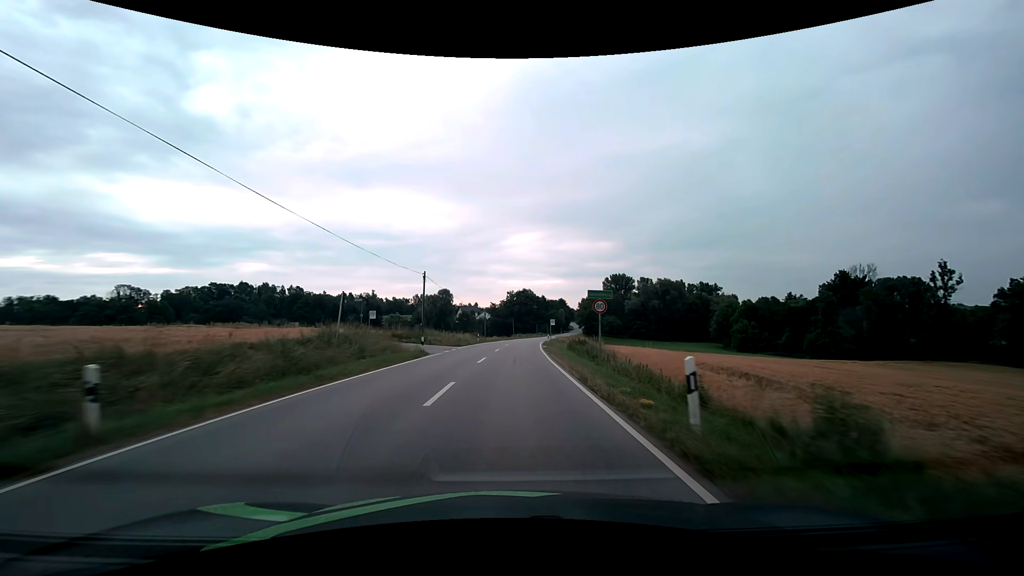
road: secondary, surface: asphalt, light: Day
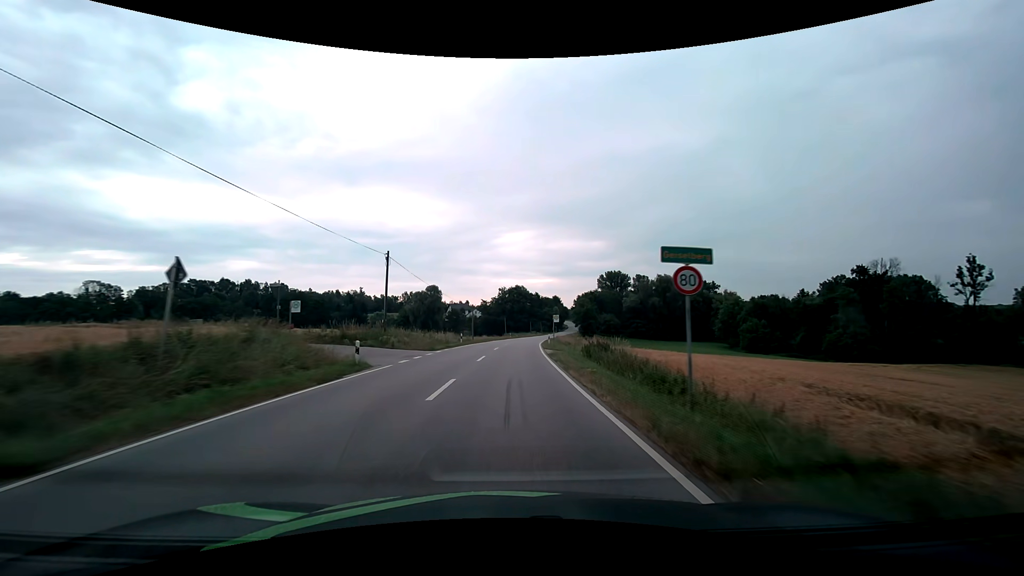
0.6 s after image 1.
(+0.1, +11.4) m; +1°
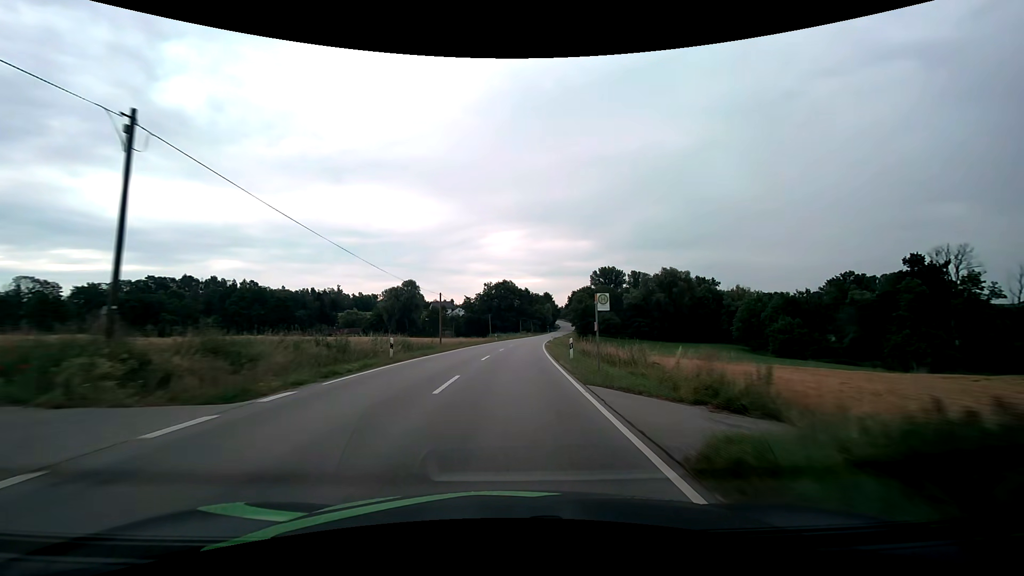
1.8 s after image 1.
(+0.3, +23.2) m; +1°
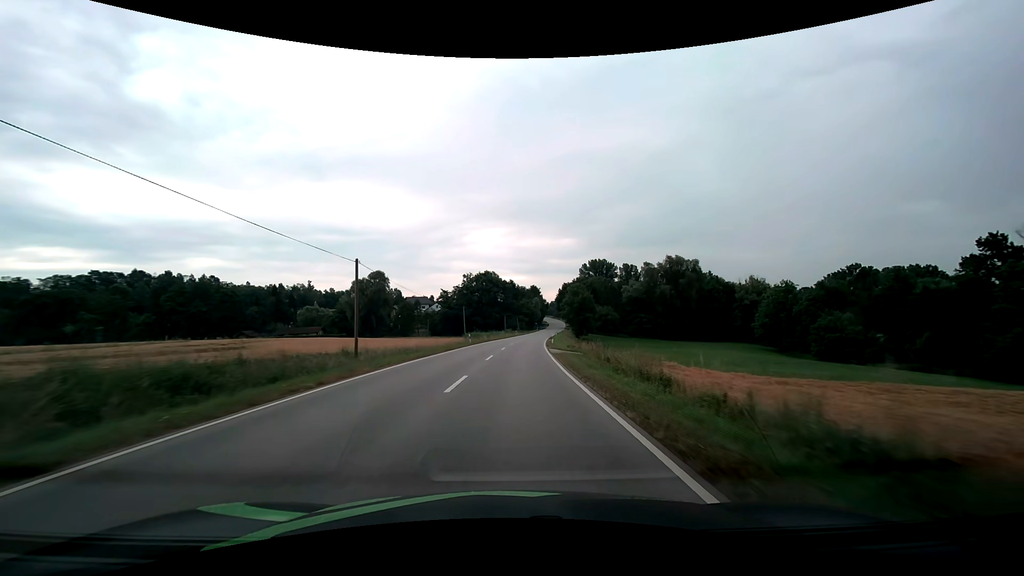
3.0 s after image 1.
(+0.4, +23.7) m; +2°
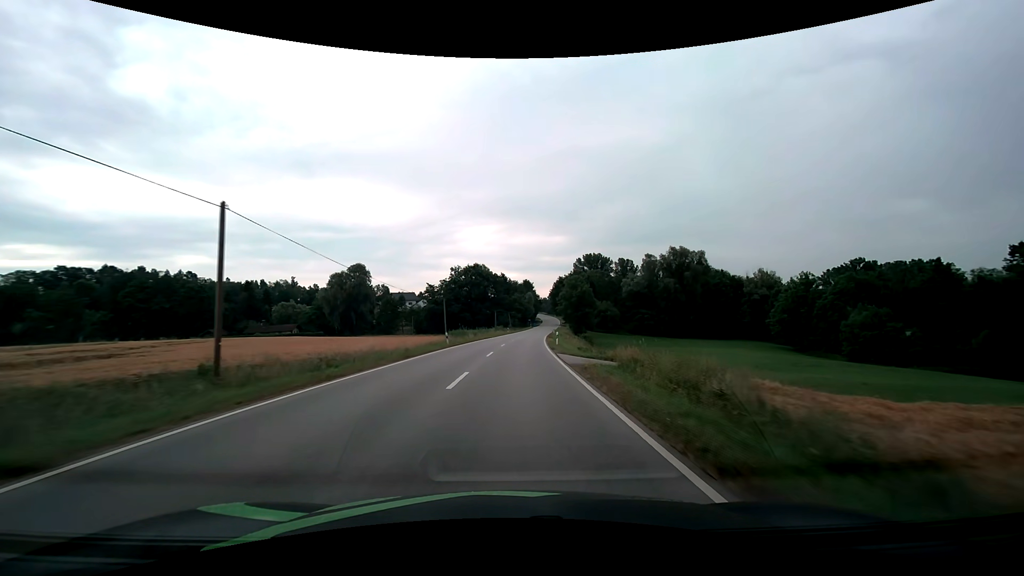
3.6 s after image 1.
(+0.1, +12.0) m; +1°
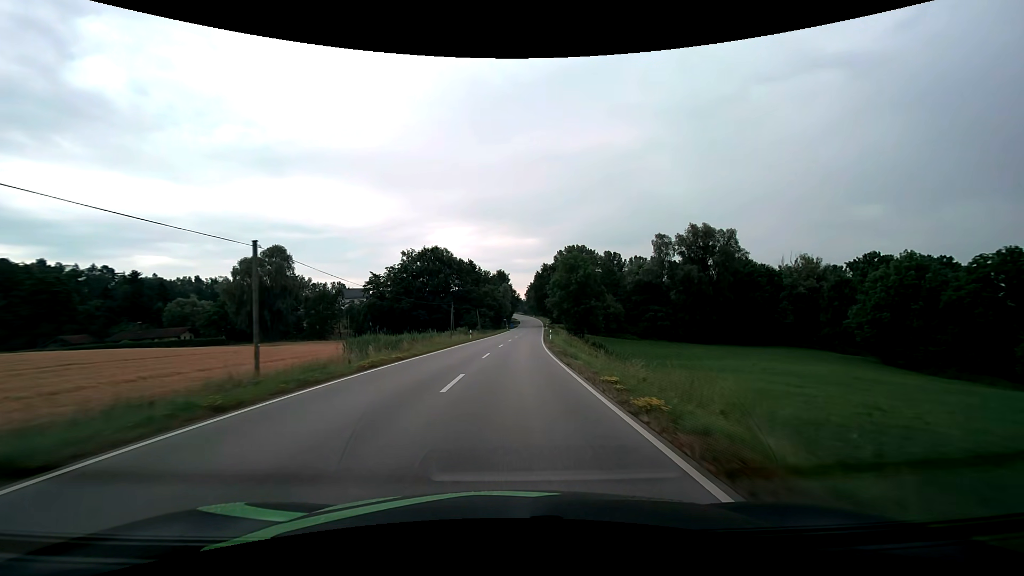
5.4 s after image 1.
(+0.9, +36.5) m; +3°
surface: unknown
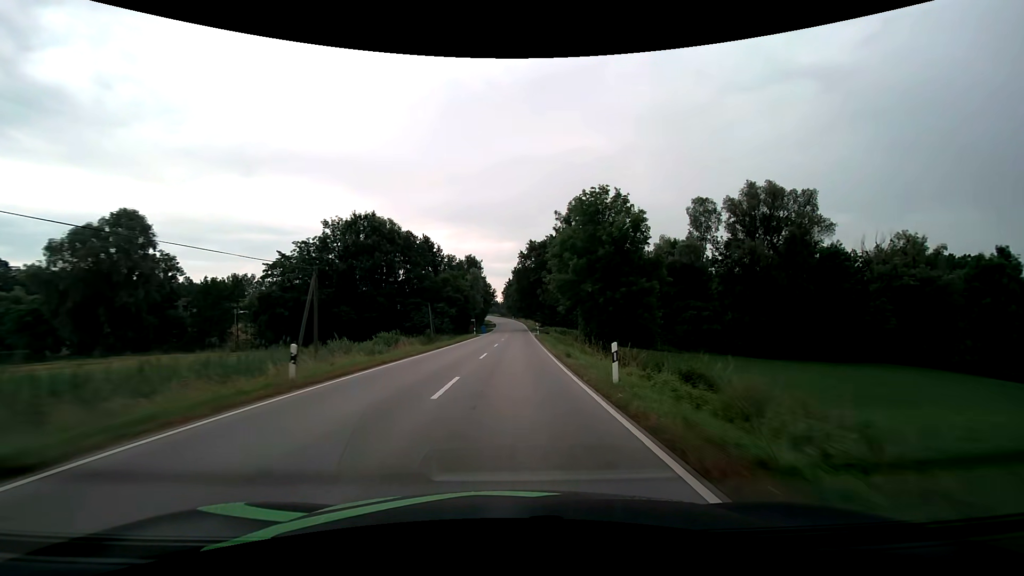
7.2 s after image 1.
(+0.9, +37.0) m; +3°
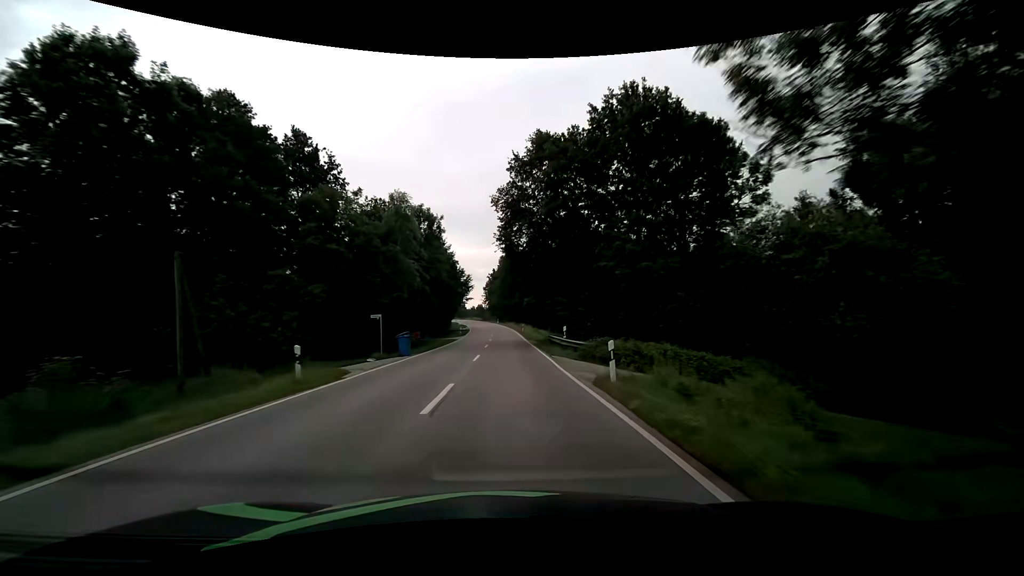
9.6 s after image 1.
(+0.9, +49.5) m; +2°
(0, +10) (0, +20) (0, +30) (0, +40) (0, +50) (-1, +60) (-1, +70) (-2, +80) (-3, +90) (-3, +100) m
